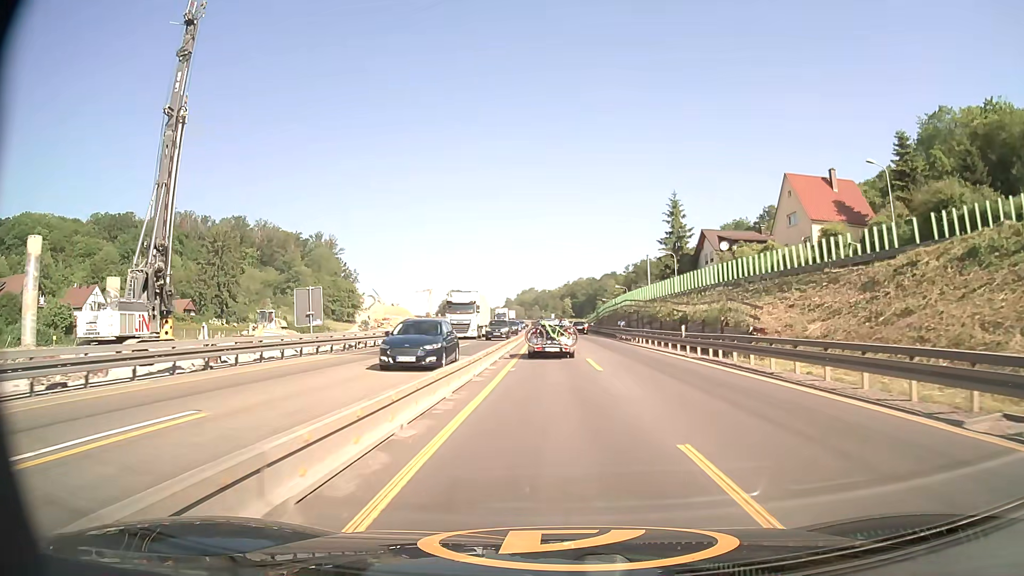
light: Day
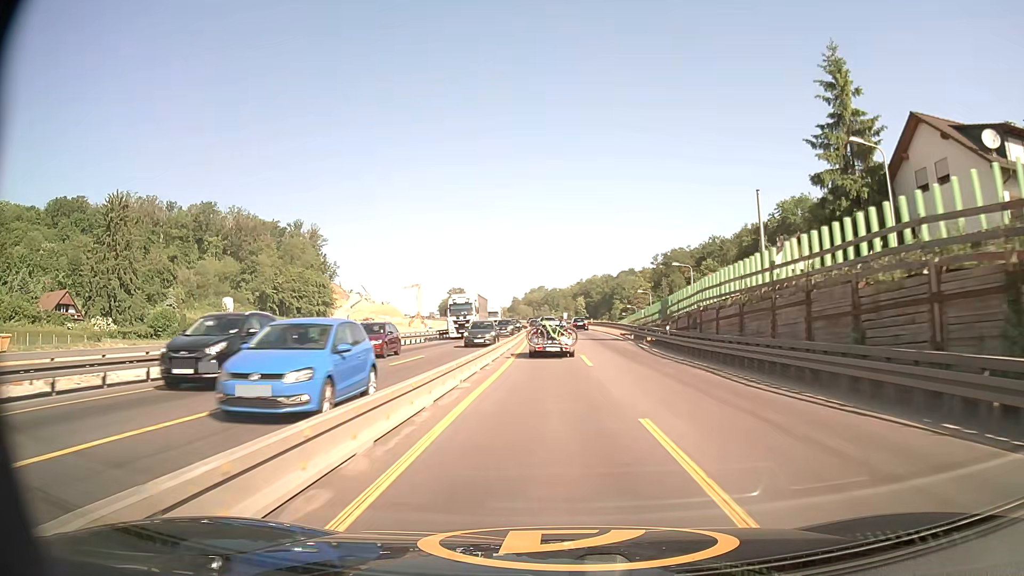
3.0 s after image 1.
(-0.1, +49.6) m; -1°
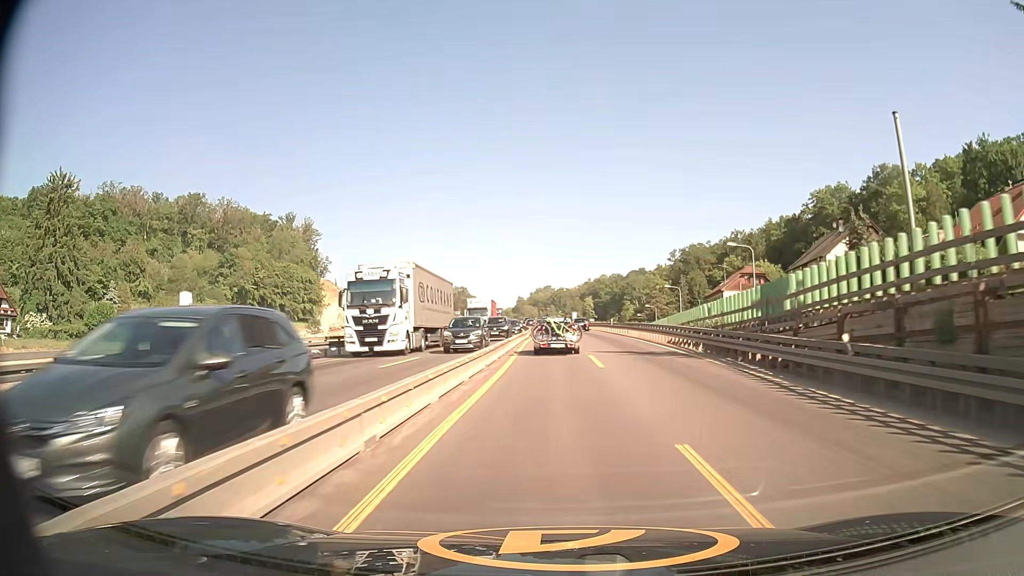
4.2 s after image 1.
(-0.1, +20.2) m; 0°
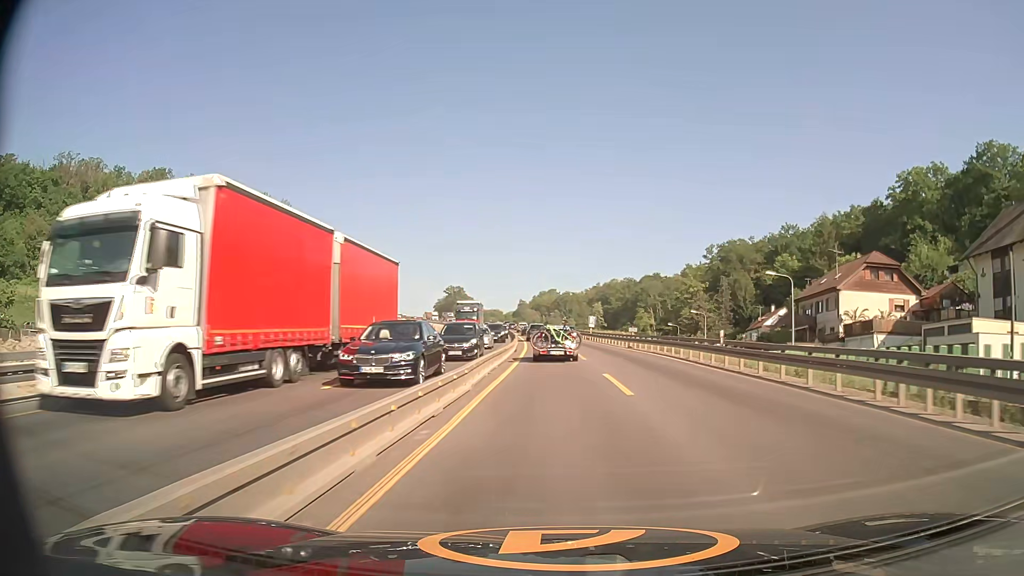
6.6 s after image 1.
(-0.4, +40.8) m; -1°
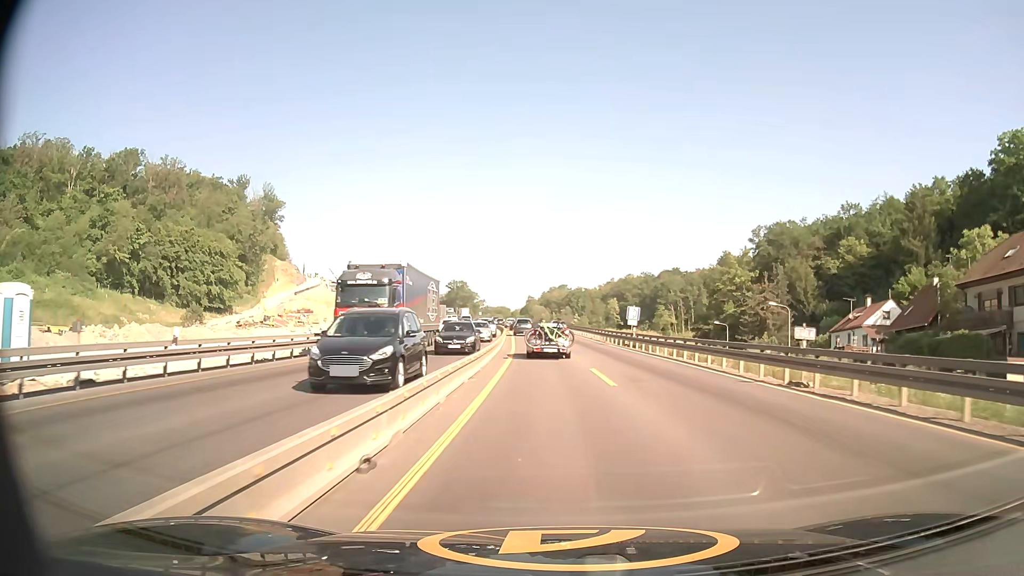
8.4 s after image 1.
(-0.2, +30.9) m; -1°
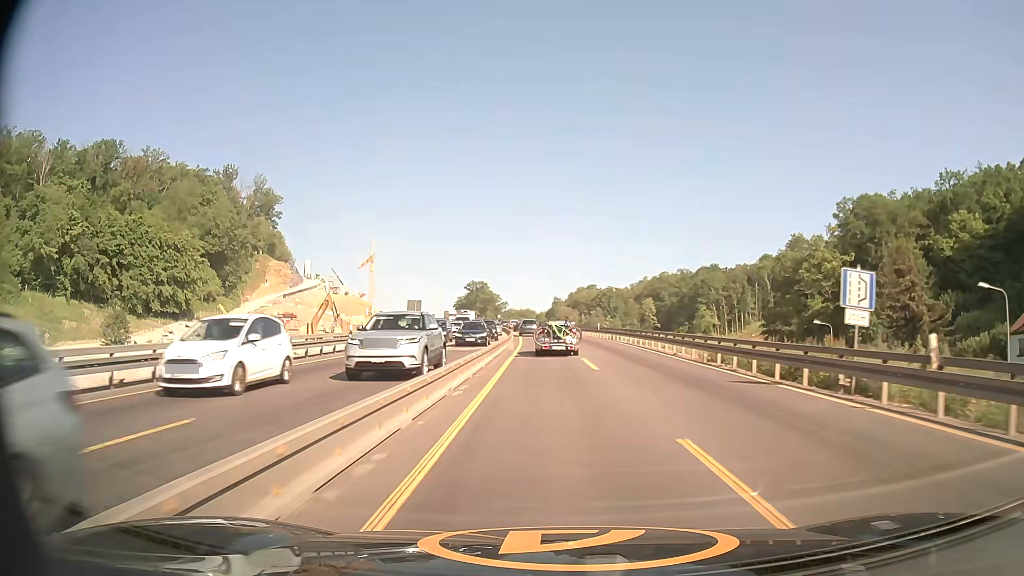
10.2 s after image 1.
(-0.5, +31.1) m; -2°
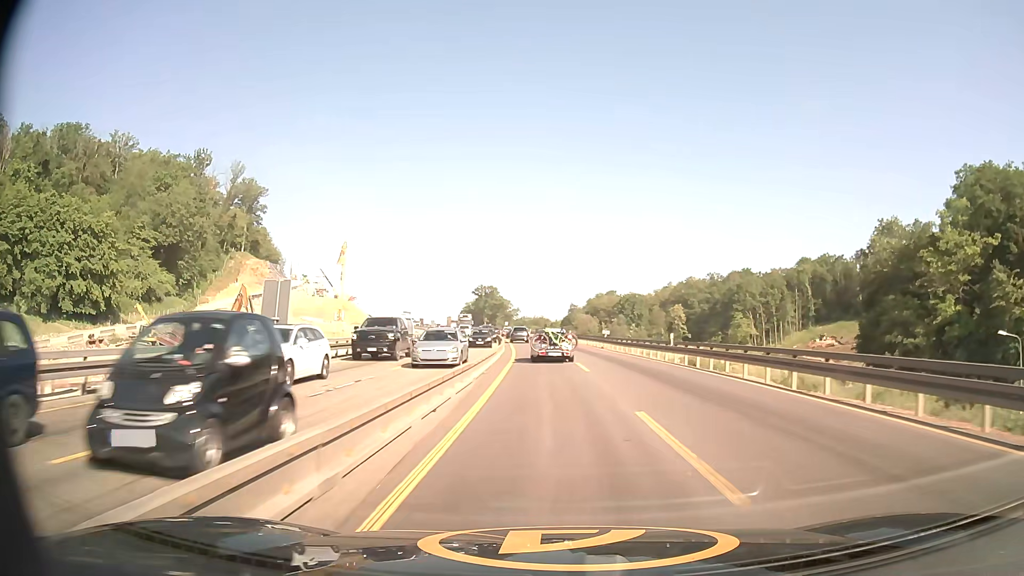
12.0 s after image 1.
(-0.4, +31.5) m; -1°
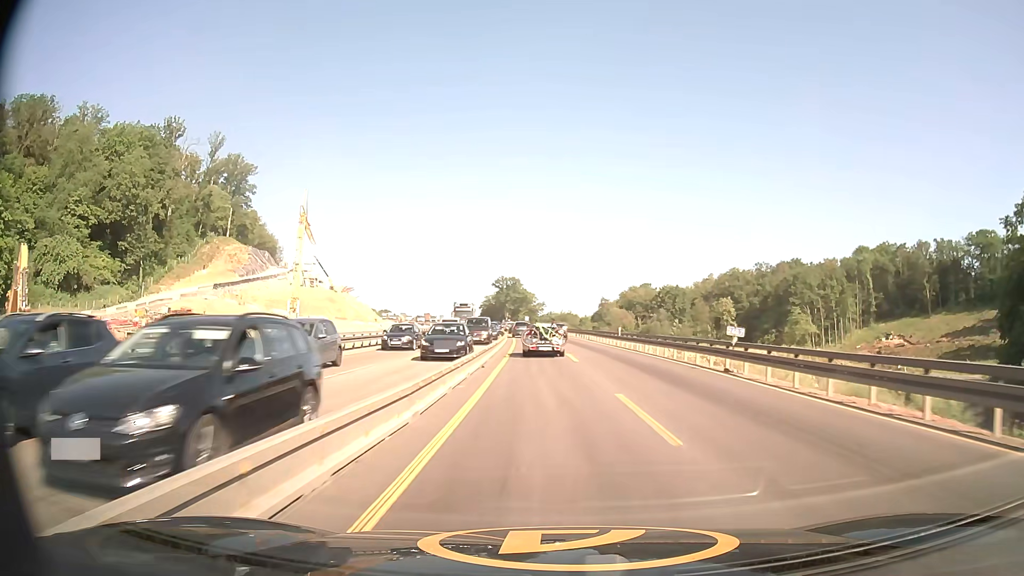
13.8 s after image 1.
(-0.6, +32.3) m; -2°
(0, +10) (0, +20) (-1, +30) (-1, +40) (-2, +50) (-2, +60) (-3, +70) (-4, +80) (-5, +90) (-6, +100) m
